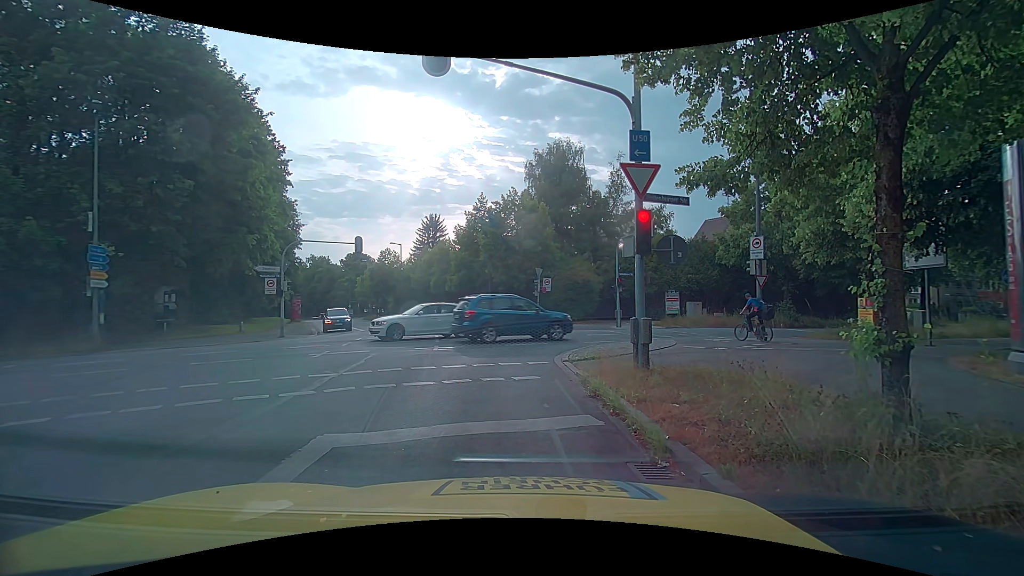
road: tertiary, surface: asphalt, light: Day
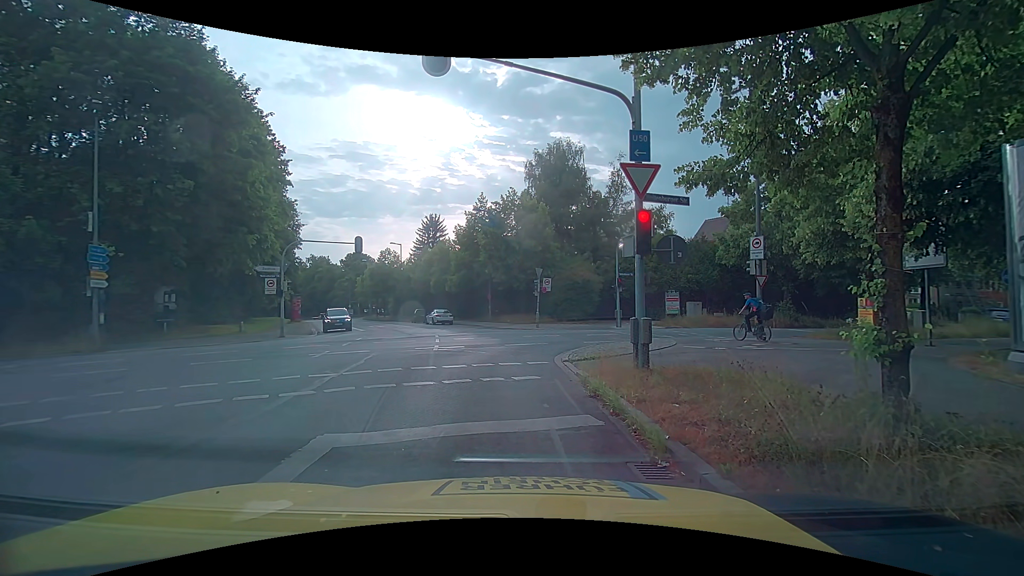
(0.0, 0.0) m; 0°
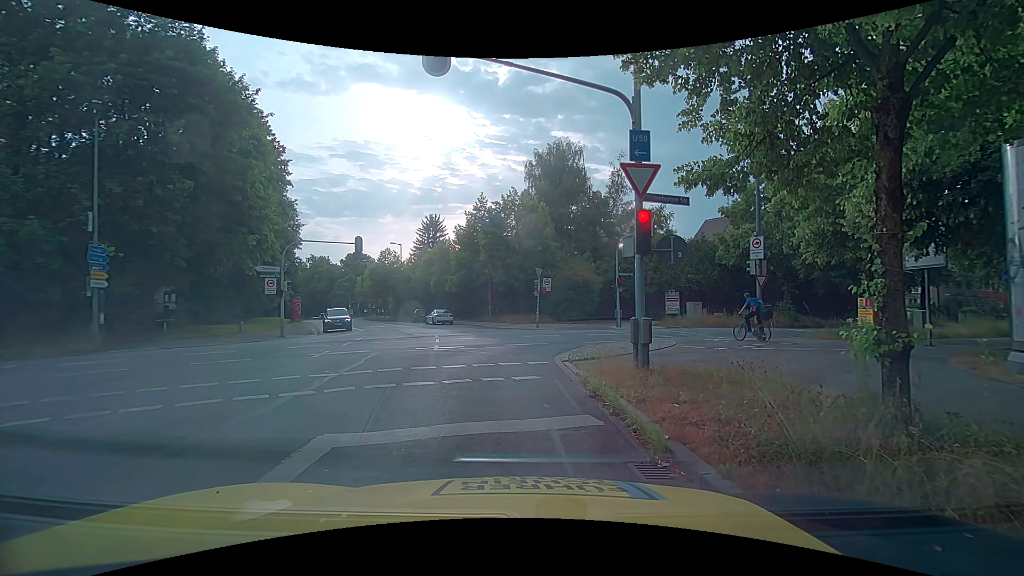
(0.0, 0.0) m; 0°
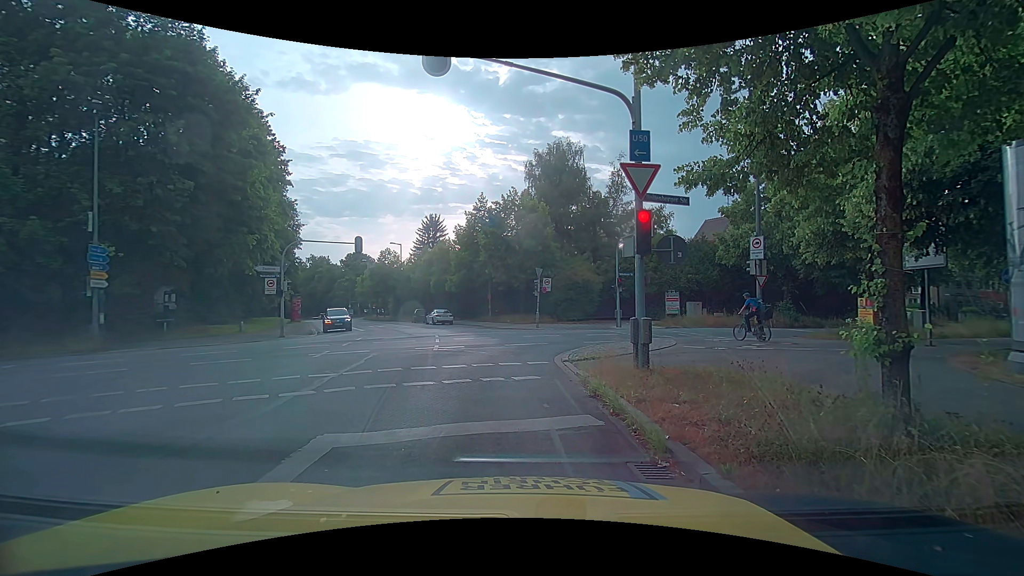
(0.0, 0.0) m; 0°
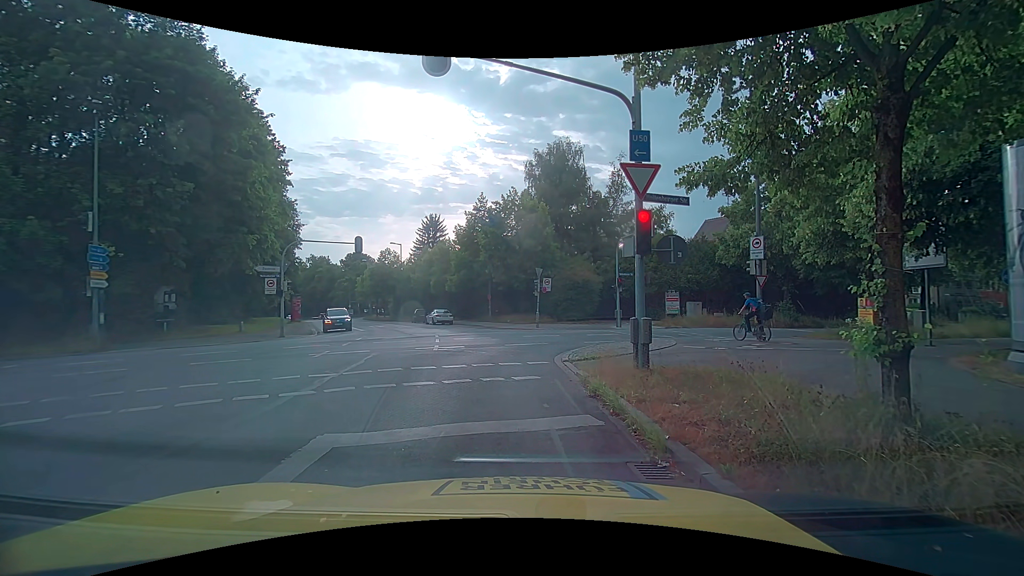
(0.0, 0.0) m; 0°
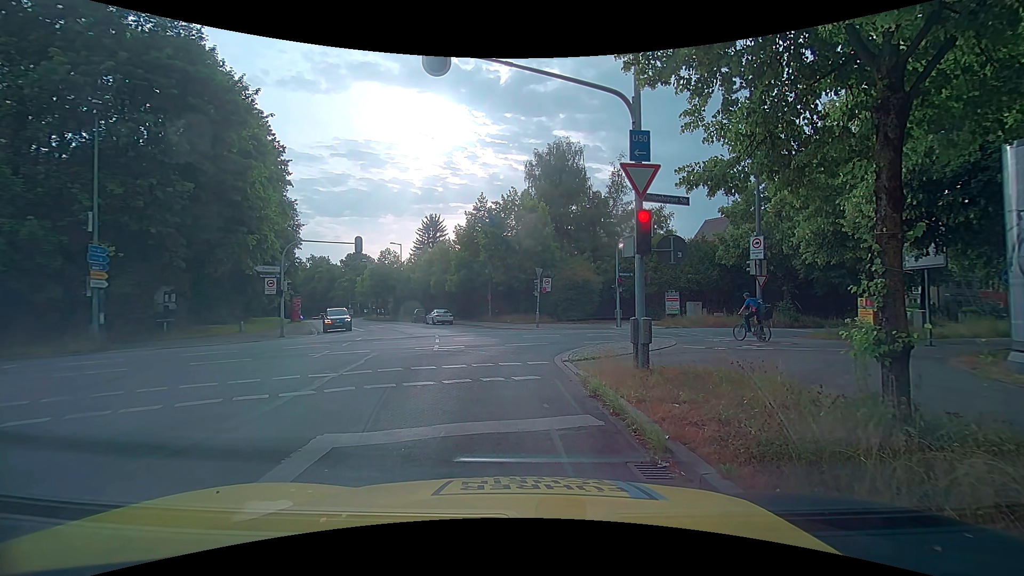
(0.0, 0.0) m; 0°
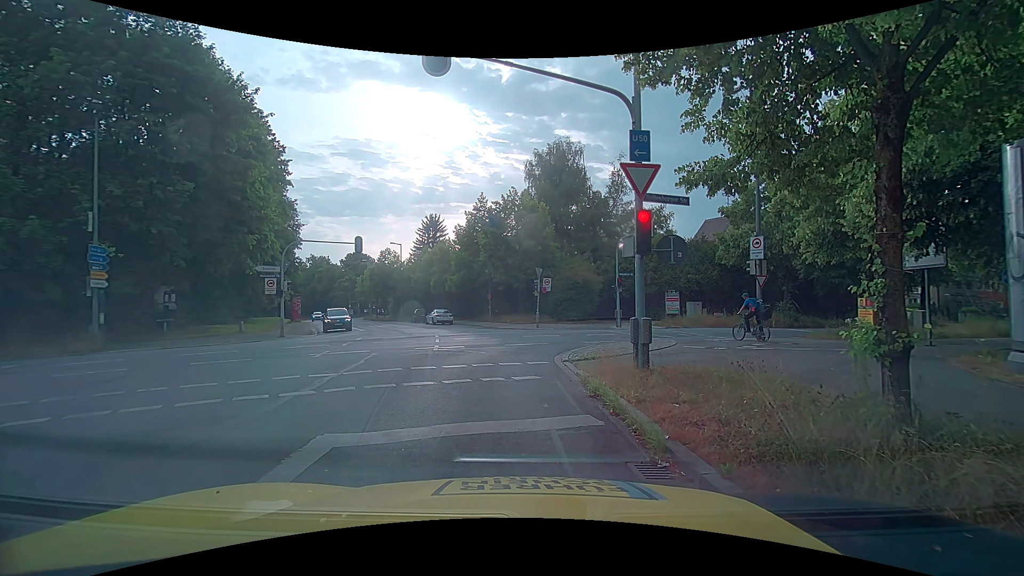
(0.0, 0.0) m; 0°
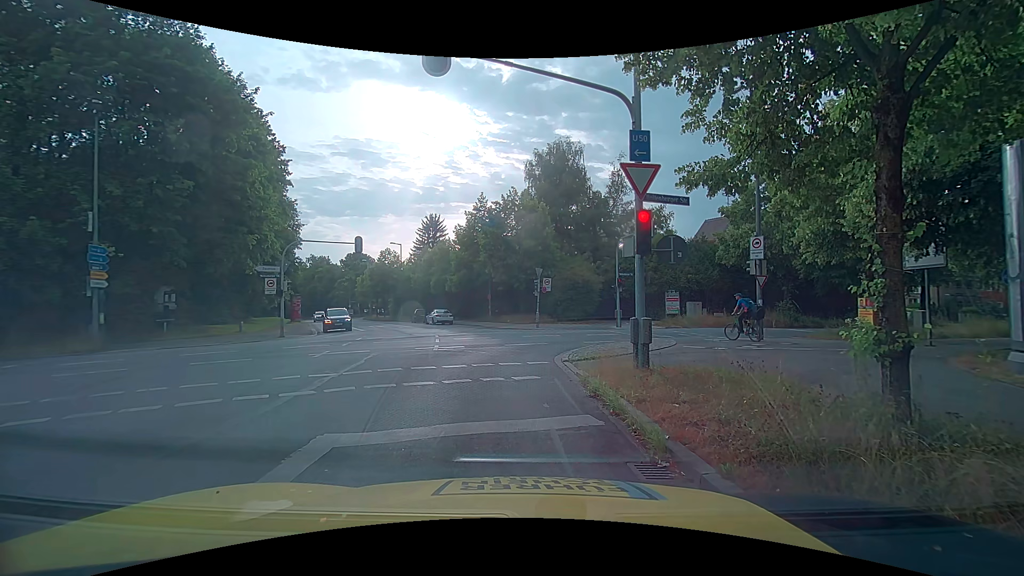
(0.0, 0.0) m; 0°
